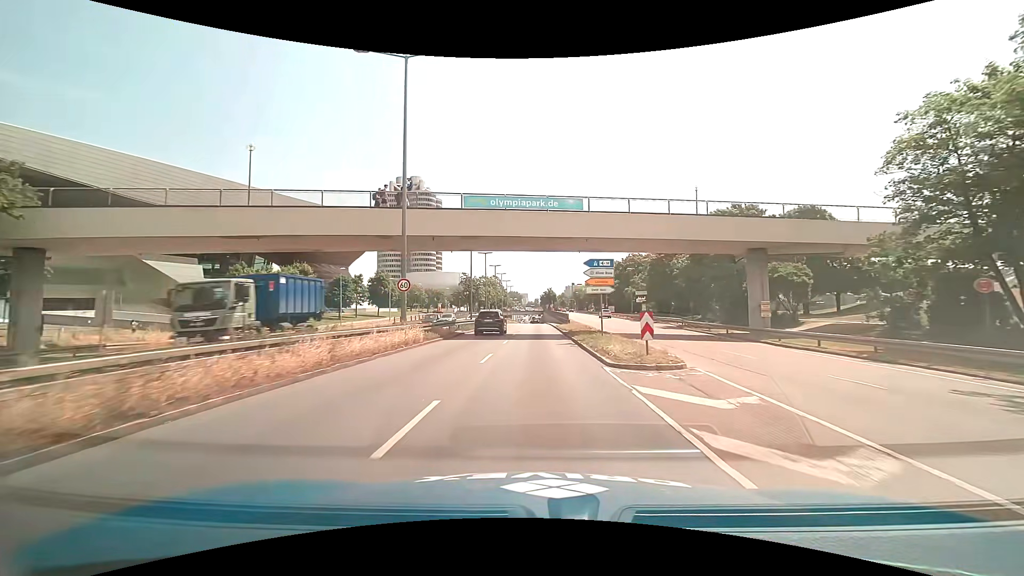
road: trunk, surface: asphalt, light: Day
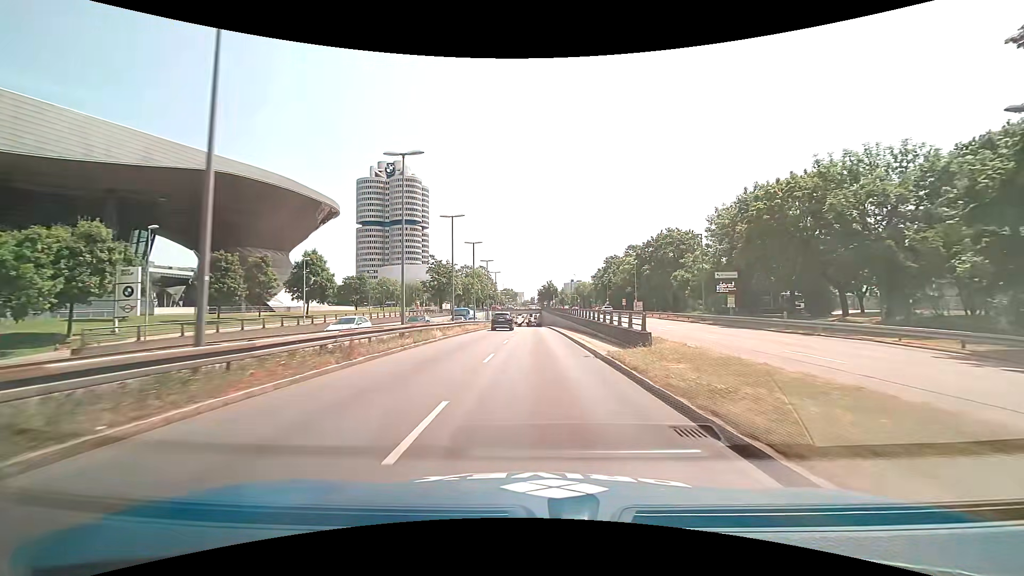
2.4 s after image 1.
(+0.1, +36.0) m; +1°
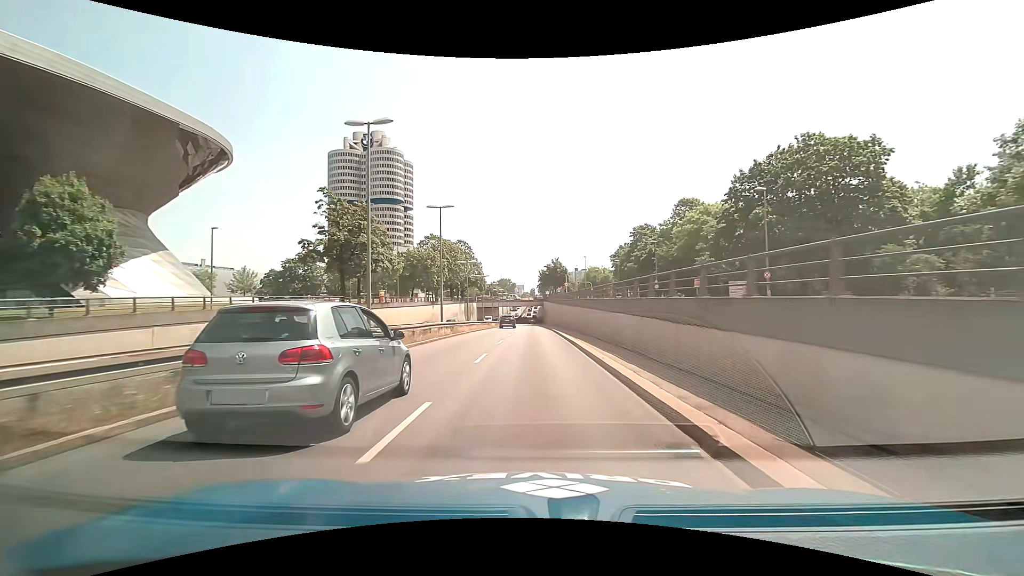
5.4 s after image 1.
(-0.2, +44.8) m; 0°
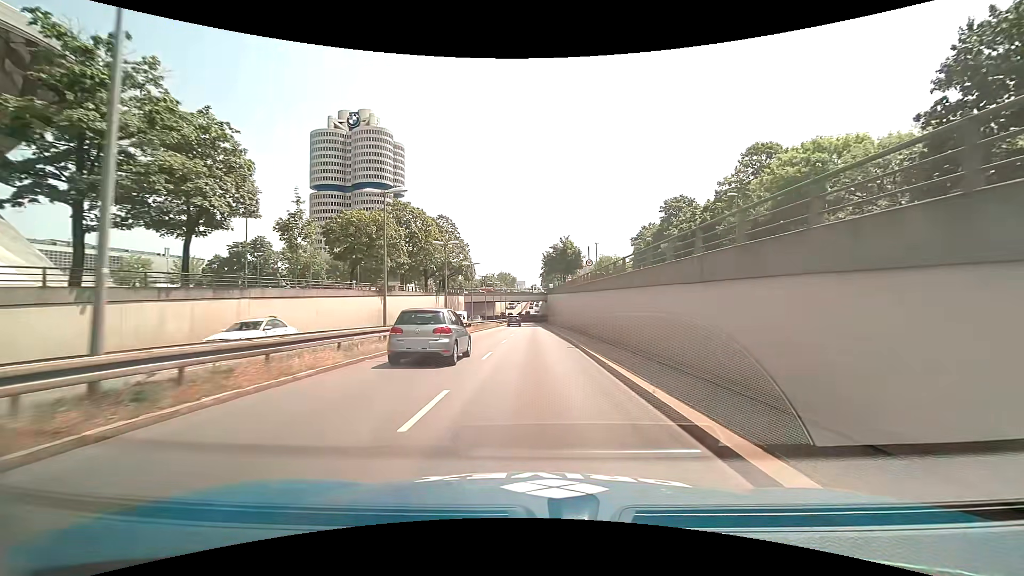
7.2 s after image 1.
(-0.1, +25.7) m; 0°
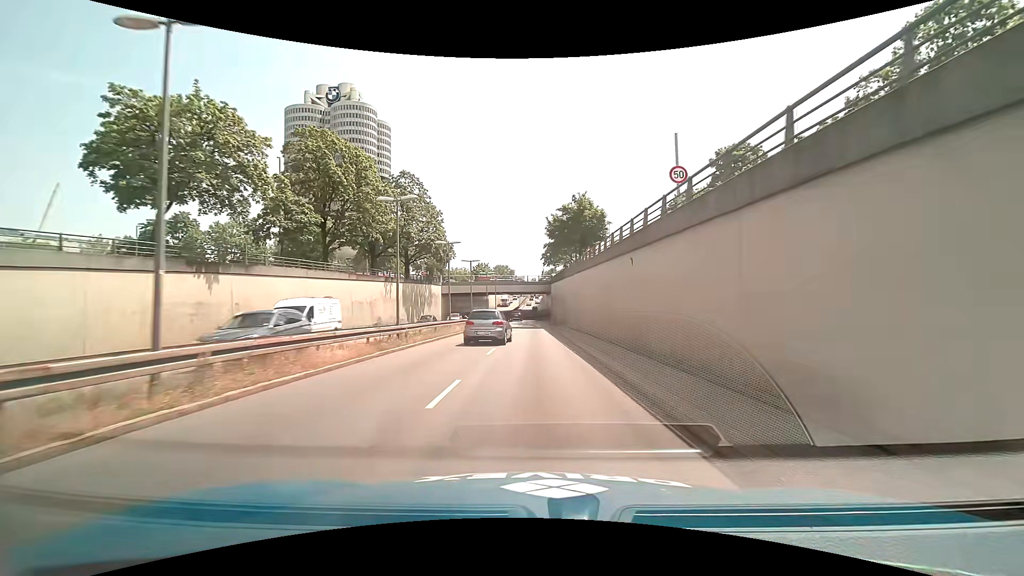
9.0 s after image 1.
(0.0, +25.7) m; 0°
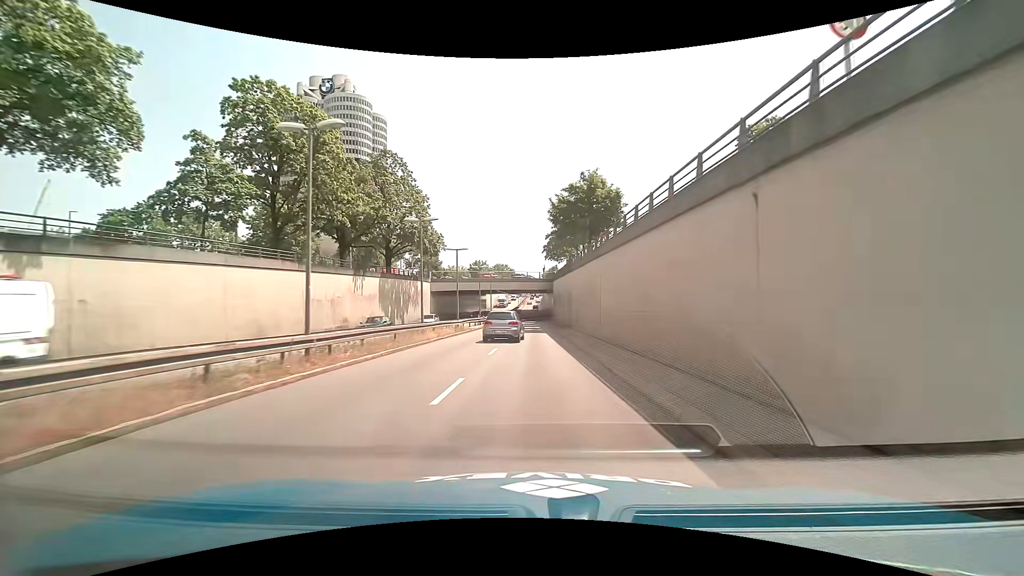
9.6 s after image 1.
(0.0, +8.6) m; 0°
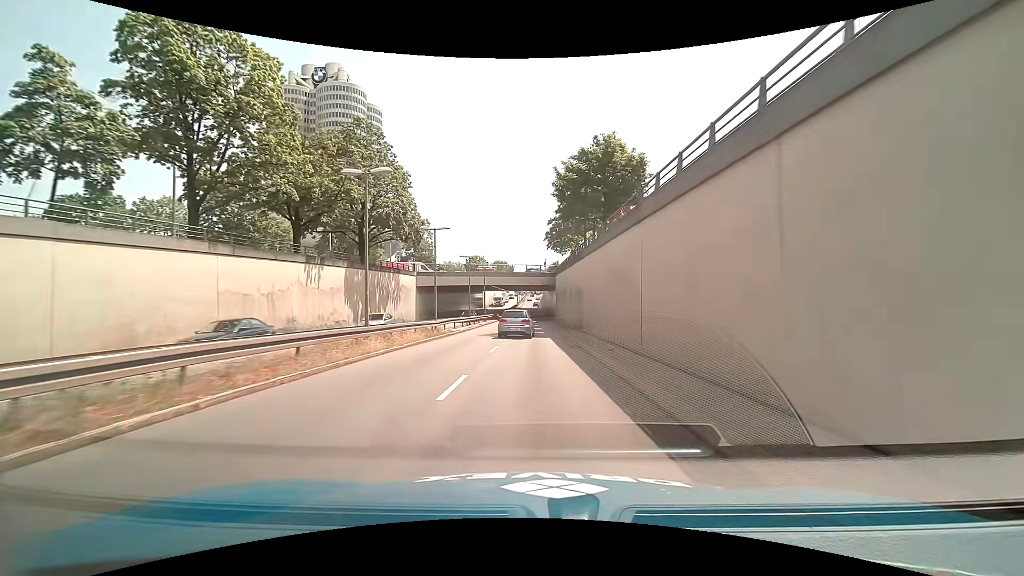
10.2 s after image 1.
(0.0, +8.7) m; 0°
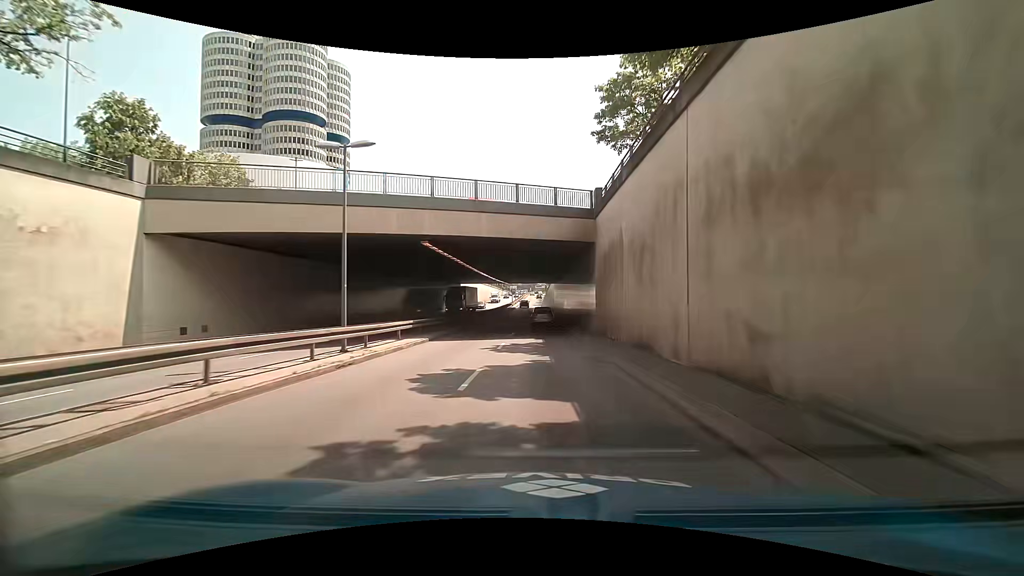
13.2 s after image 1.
(-0.2, +44.1) m; 0°
(0, +10) (0, +20) (0, +30) (0, +40) (0, +50) (-1, +60) (-1, +70) (-2, +80) (-2, +90) (-3, +100) m
